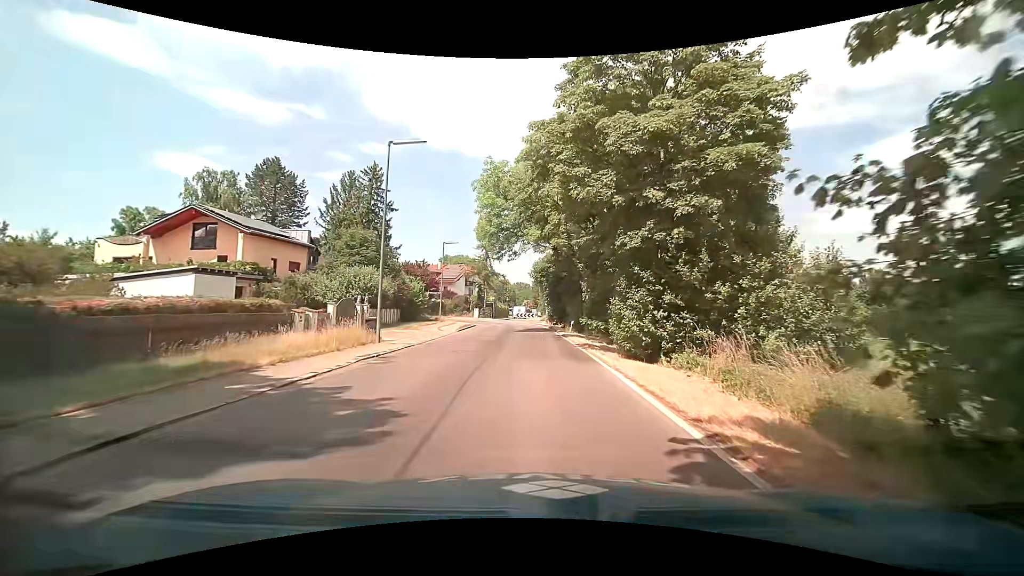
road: tertiary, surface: asphalt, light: Day
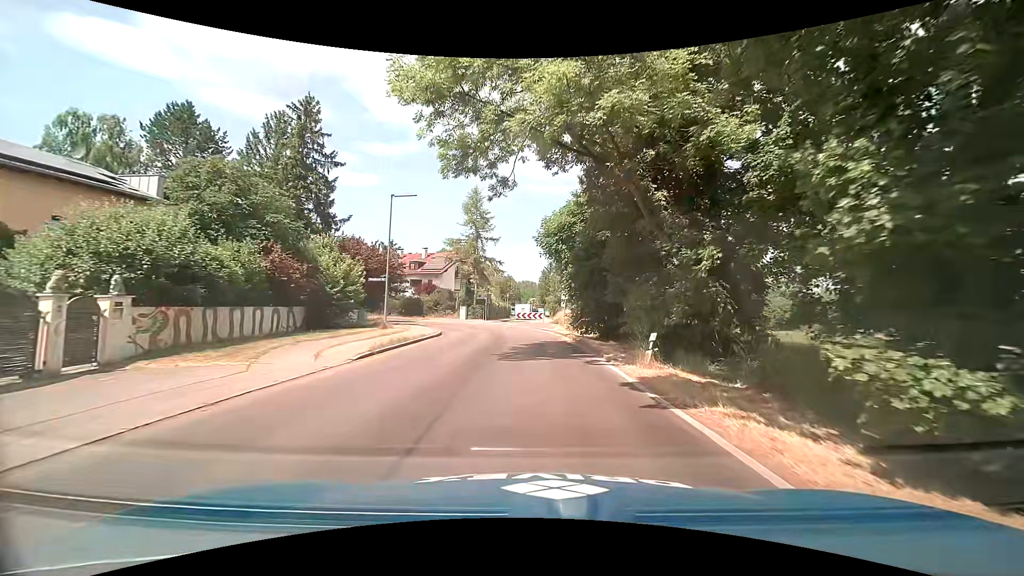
(-0.1, +20.9) m; -1°
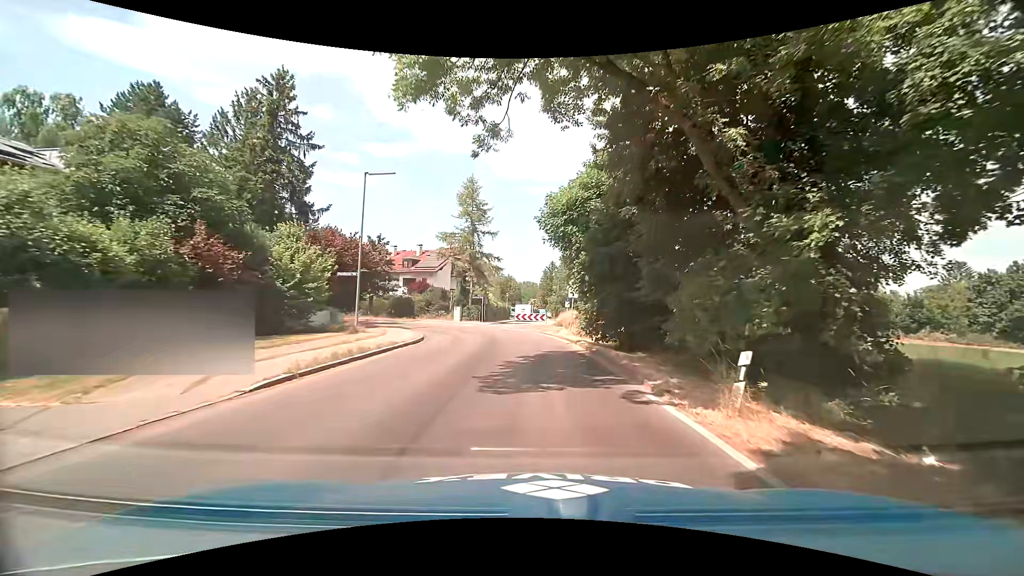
(0.0, +5.1) m; -1°
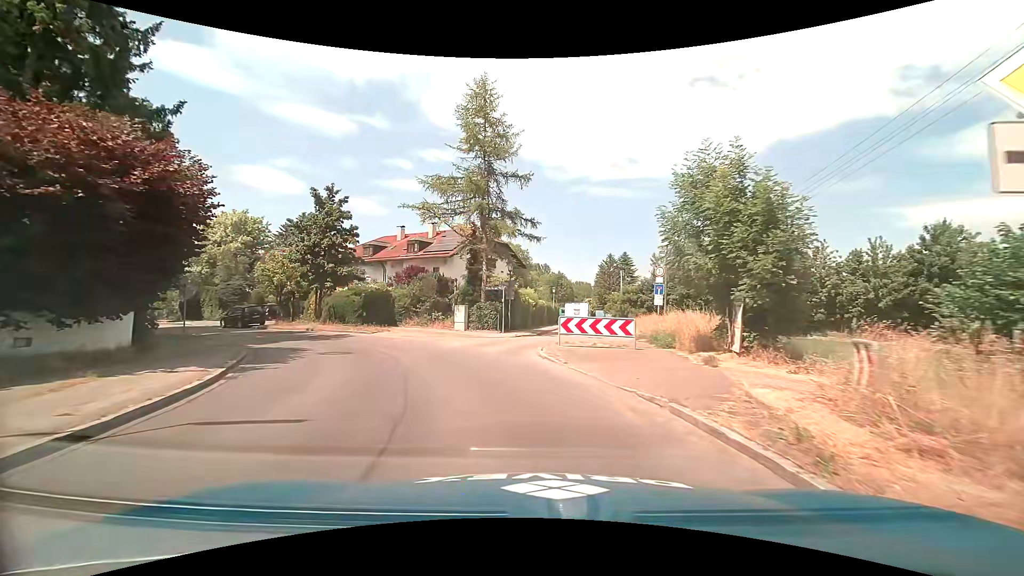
(-0.1, +22.8) m; -6°
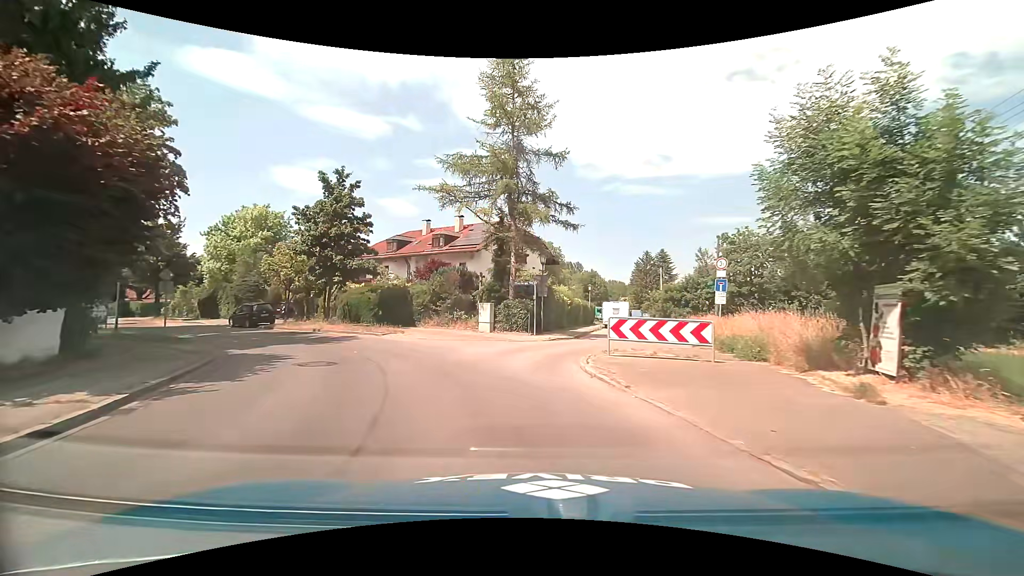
(-0.1, +4.0) m; -3°
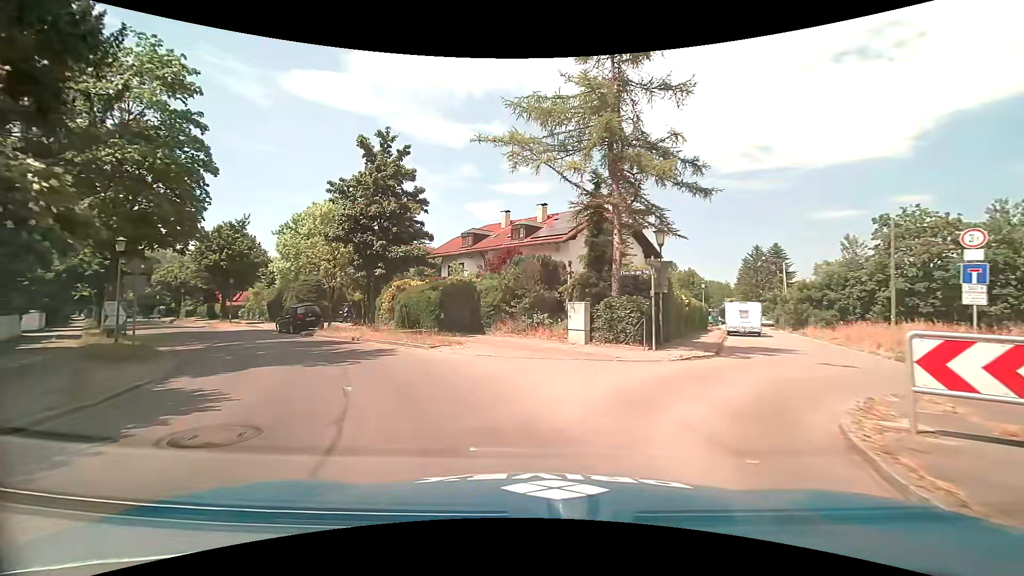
(-0.6, +7.5) m; -9°
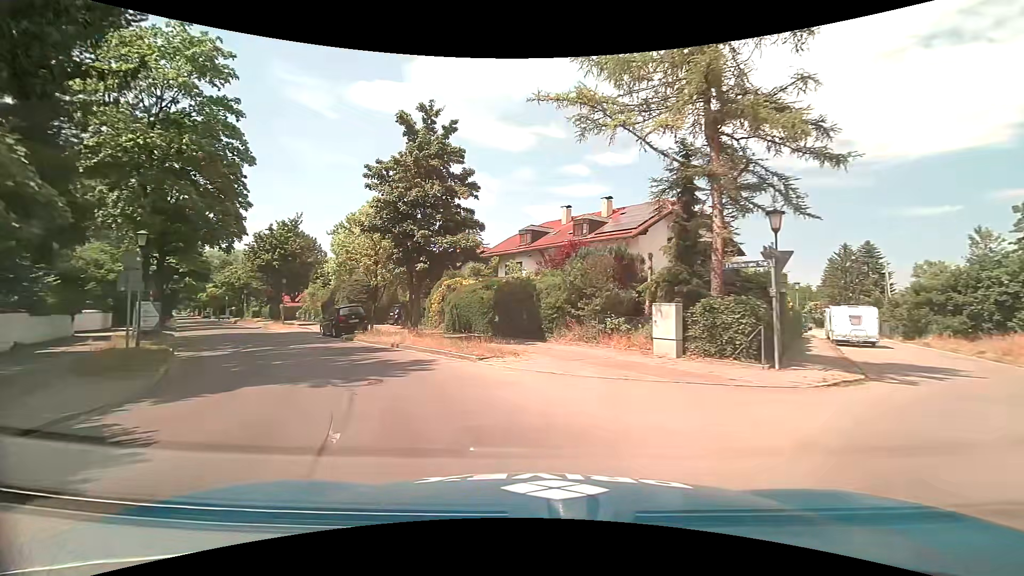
(-0.3, +3.5) m; -8°
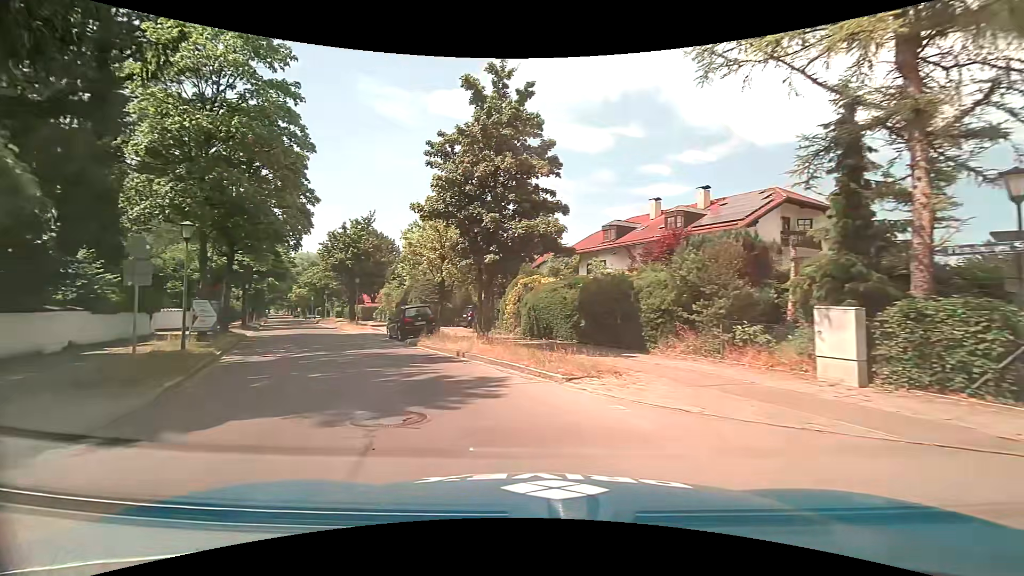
(-0.2, +3.5) m; -8°
(-2, +10) (-6, +19) (-11, +28) (-15, +37) (-20, +46) (-24, +54) (-29, +63) (-34, +72) (-38, +81) (-43, +90) m
